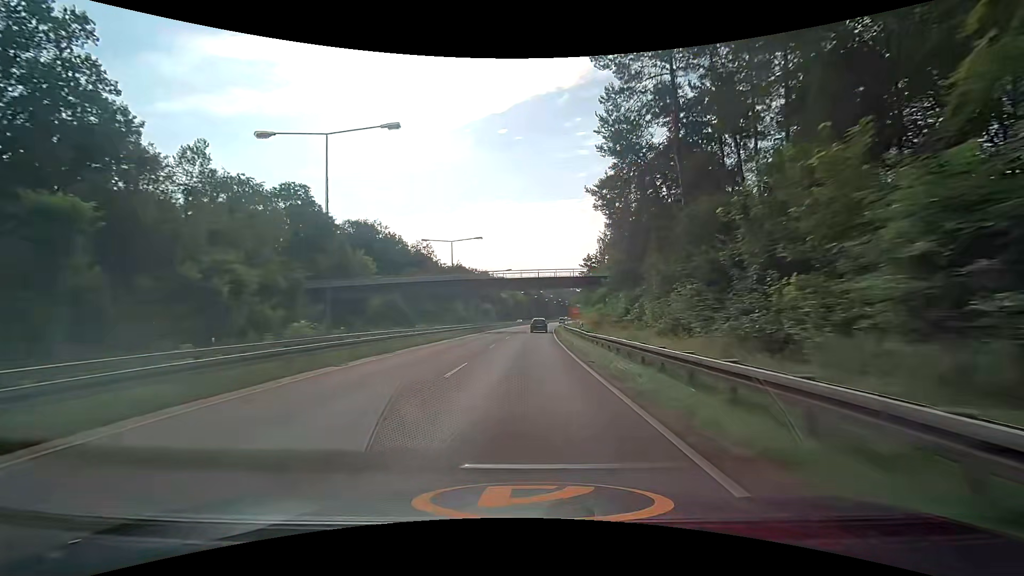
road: trunk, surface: asphalt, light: Day
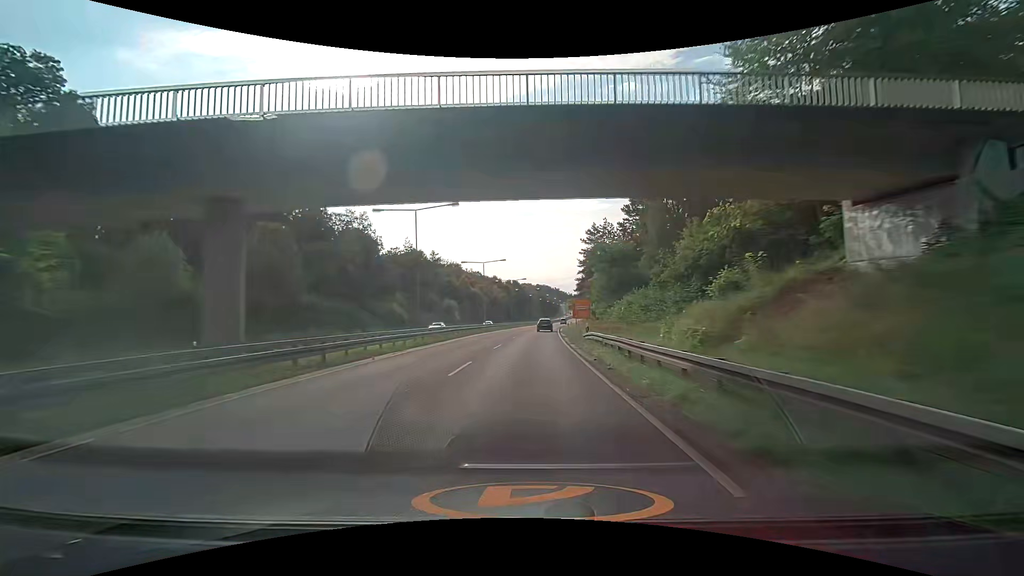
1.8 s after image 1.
(+0.8, +47.5) m; +2°
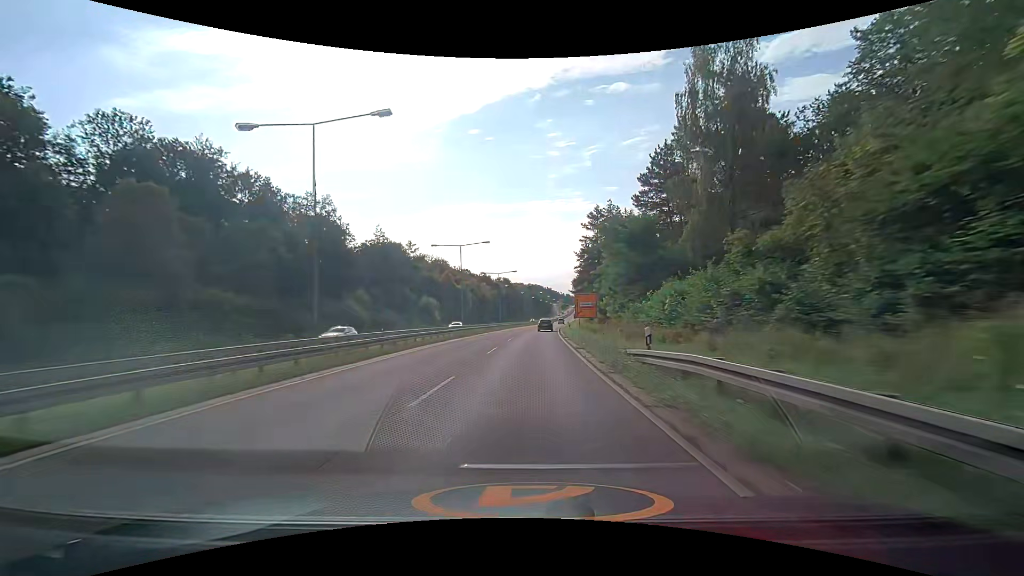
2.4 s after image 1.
(+0.2, +15.8) m; +2°
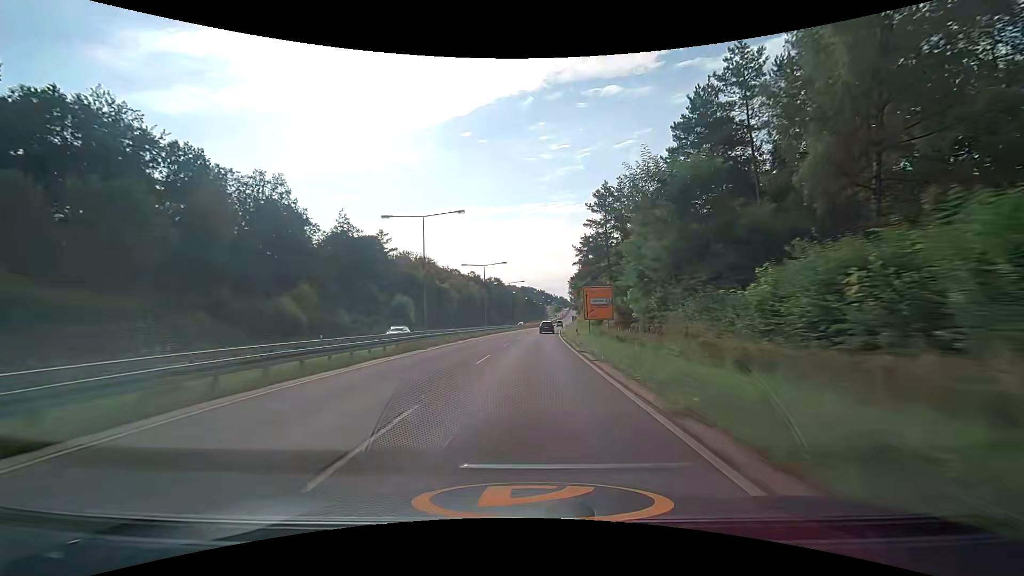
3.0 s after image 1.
(-0.2, +15.8) m; -1°
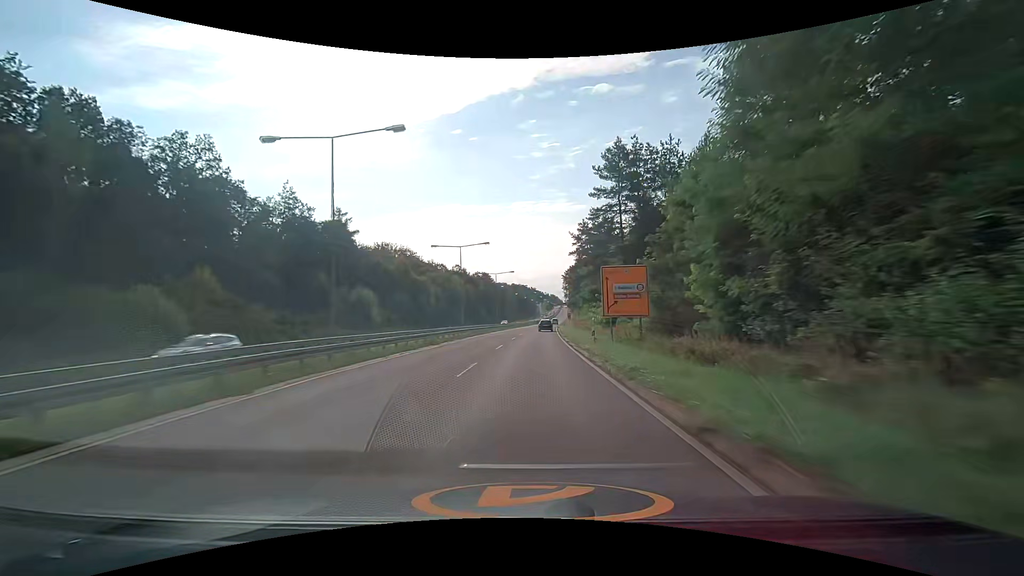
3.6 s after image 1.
(+0.2, +15.8) m; +1°
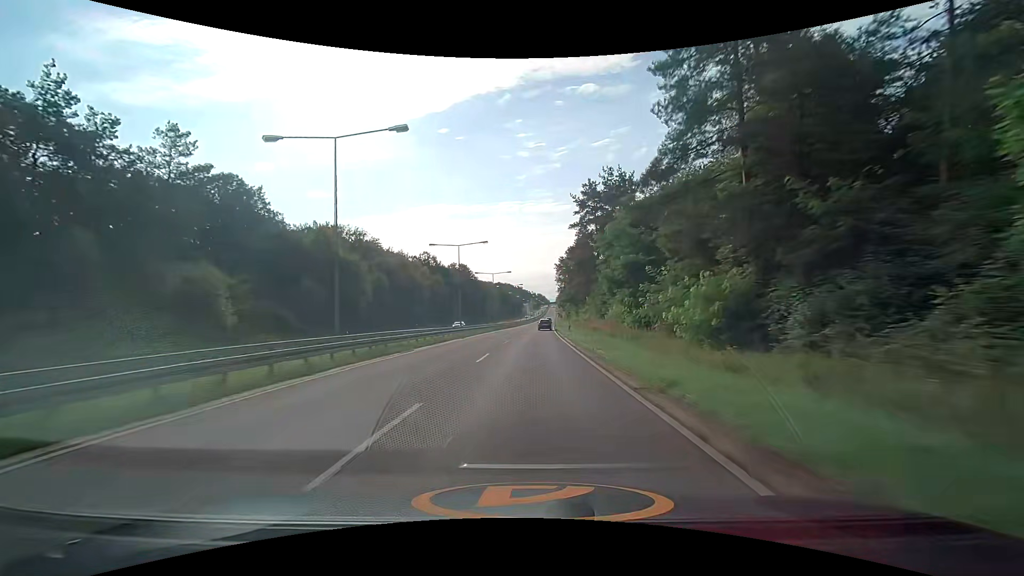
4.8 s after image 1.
(+0.5, +31.6) m; +1°
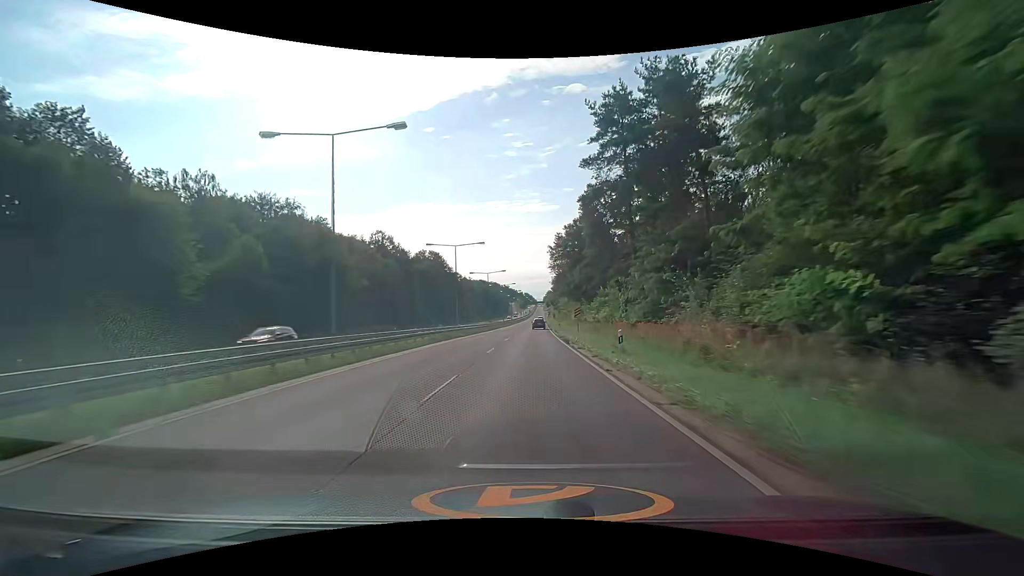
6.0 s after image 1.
(+0.4, +31.6) m; +2°
